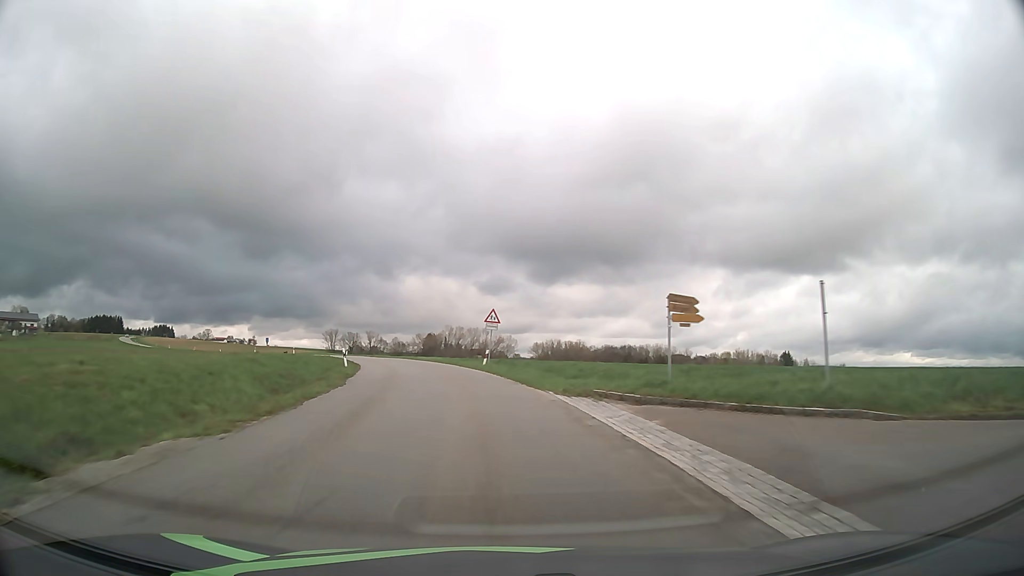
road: tertiary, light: Day
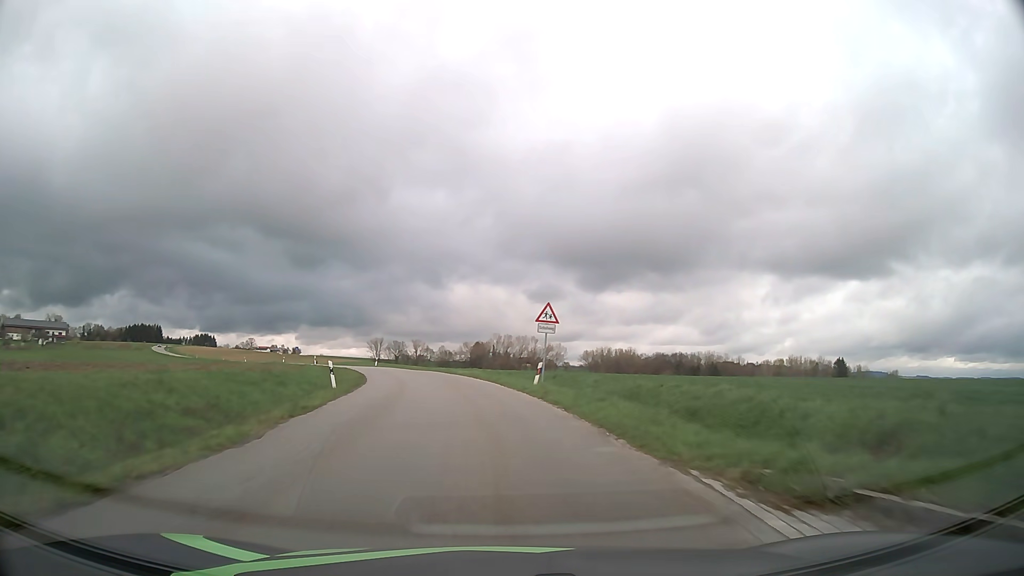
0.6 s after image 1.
(-0.4, +10.8) m; -4°
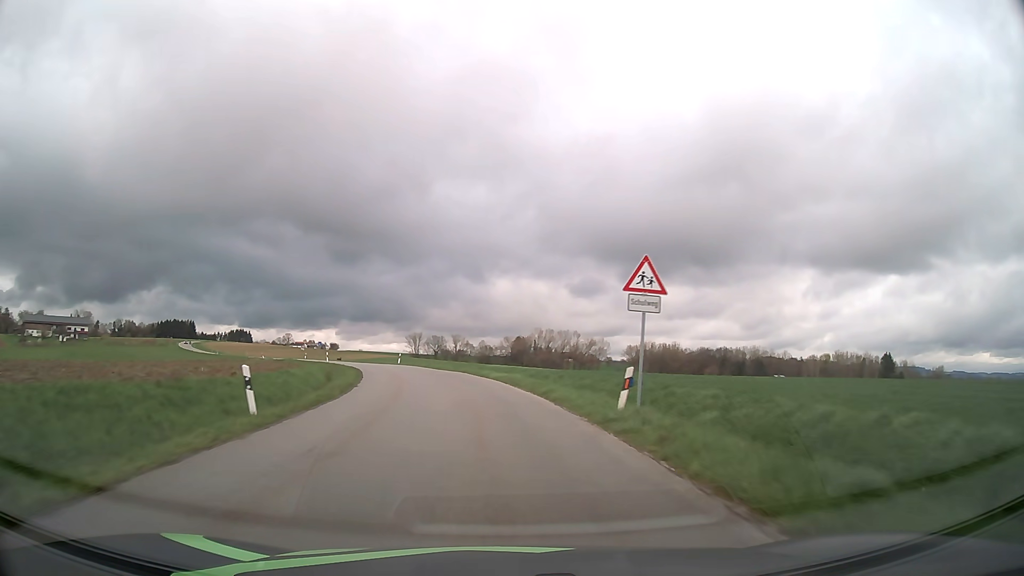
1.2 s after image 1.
(-0.3, +10.9) m; -3°
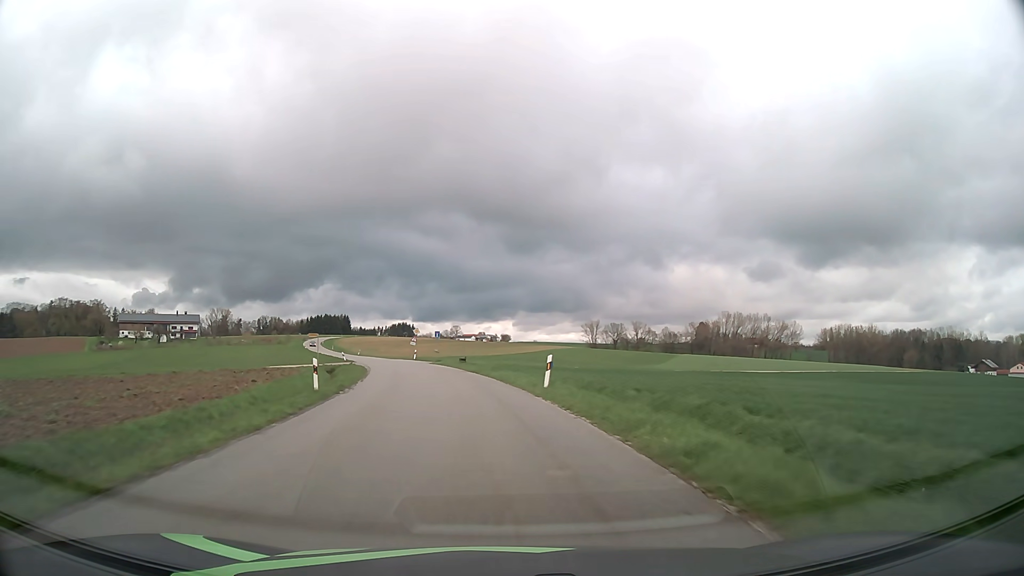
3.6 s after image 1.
(-5.9, +43.6) m; -15°
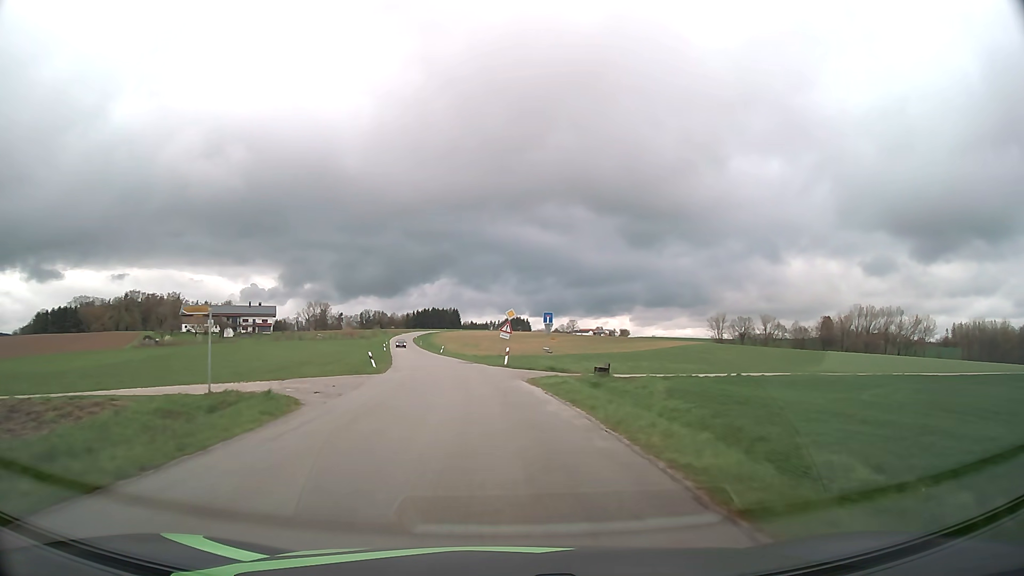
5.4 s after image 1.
(-3.2, +33.0) m; -10°
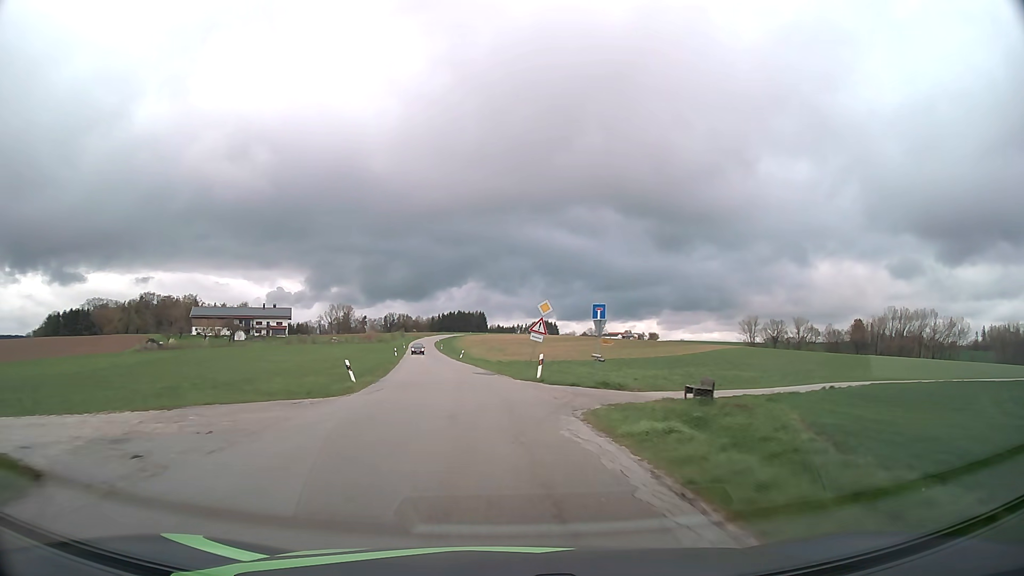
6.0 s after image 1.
(-0.2, +11.1) m; -2°
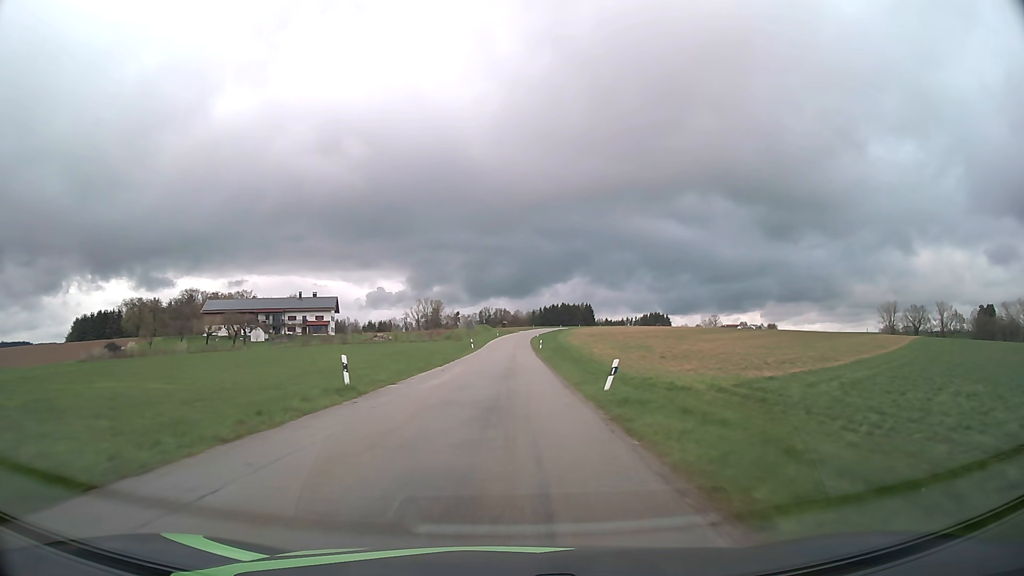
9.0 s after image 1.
(-4.8, +56.0) m; -9°
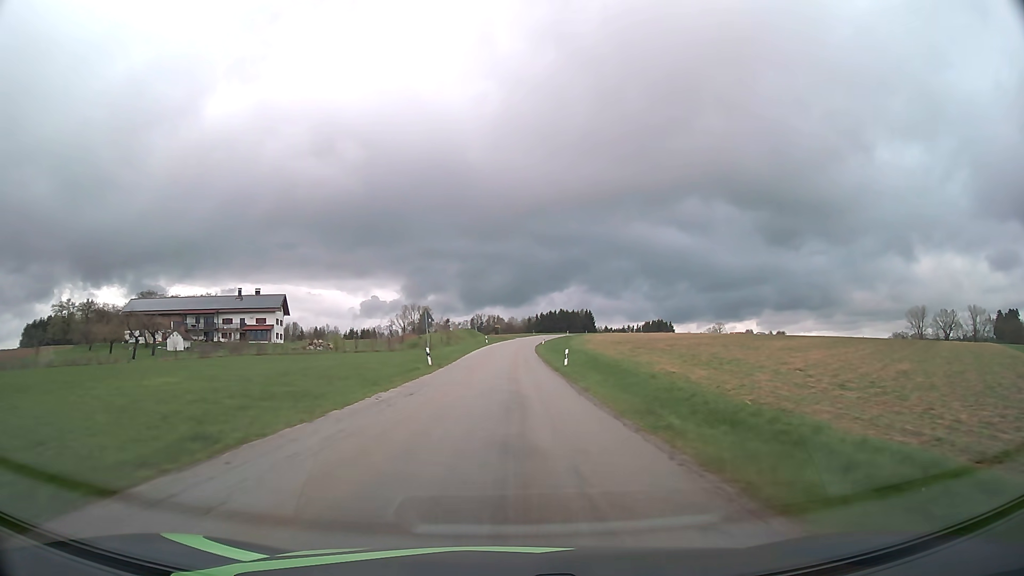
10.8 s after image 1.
(0.0, +34.5) m; 0°
(0, +10) (0, +20) (0, +30) (0, +40) (+1, +50) (+1, +60) (+1, +70) (+2, +80) (+2, +90) (+3, +100) m
